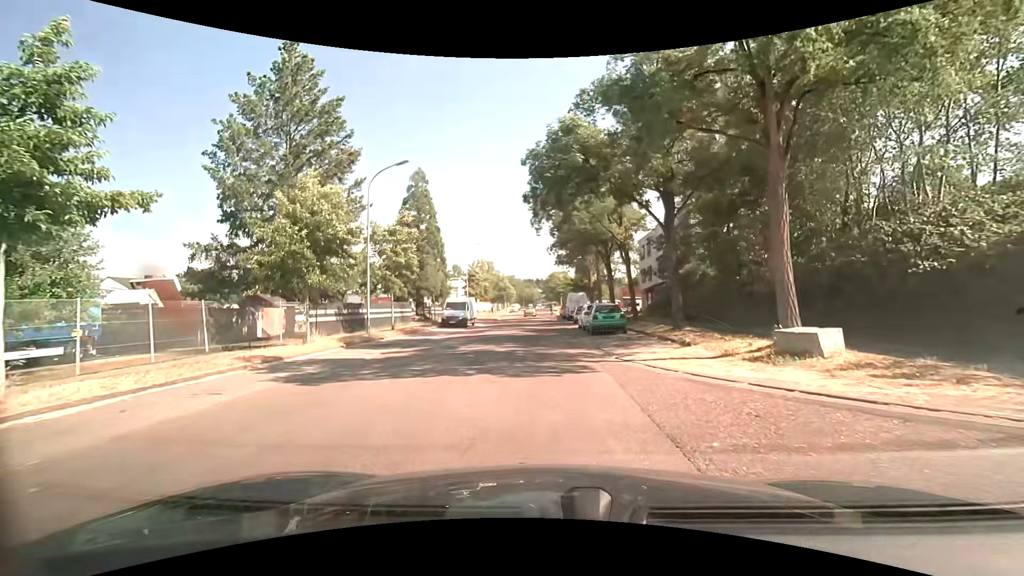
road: residential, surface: asphalt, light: Day
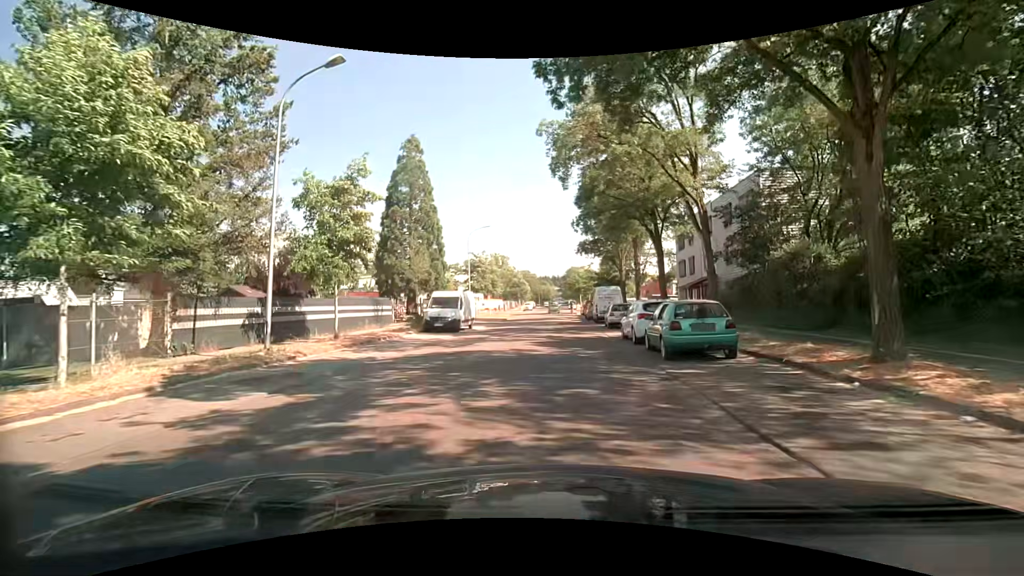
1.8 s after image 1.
(-0.4, +11.0) m; -3°
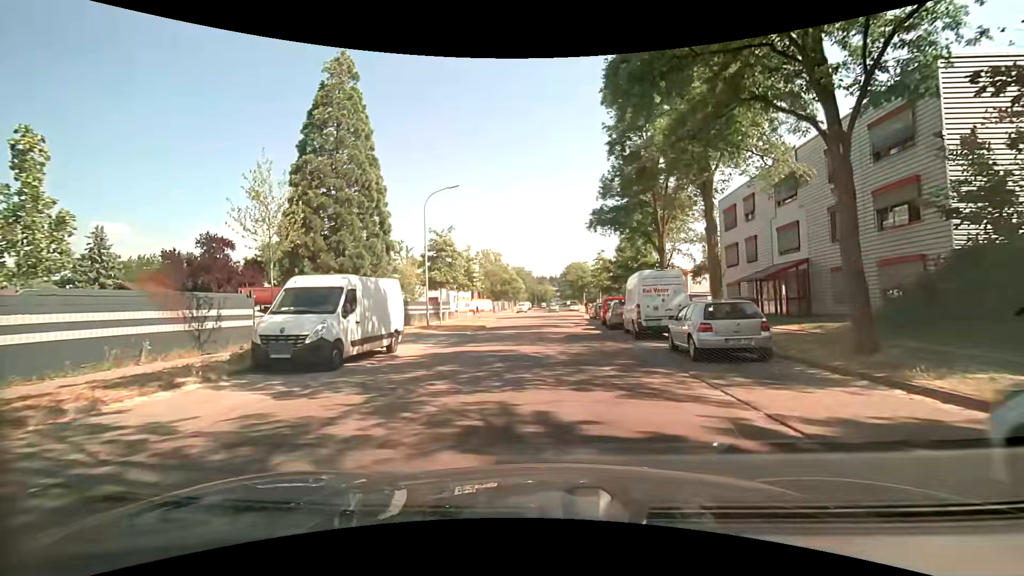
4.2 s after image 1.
(+0.2, +16.8) m; +2°
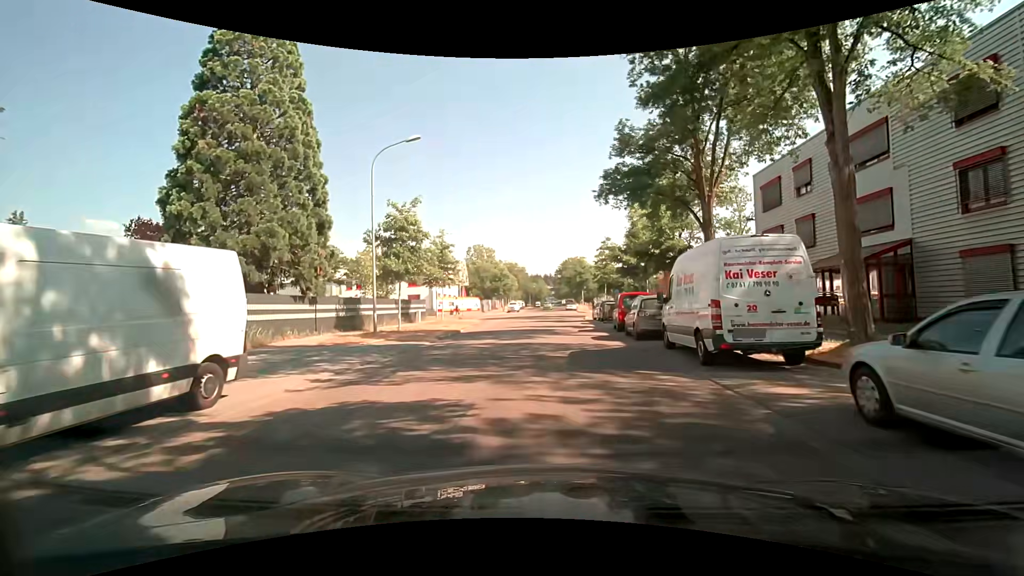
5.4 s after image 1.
(-0.1, +8.9) m; 0°
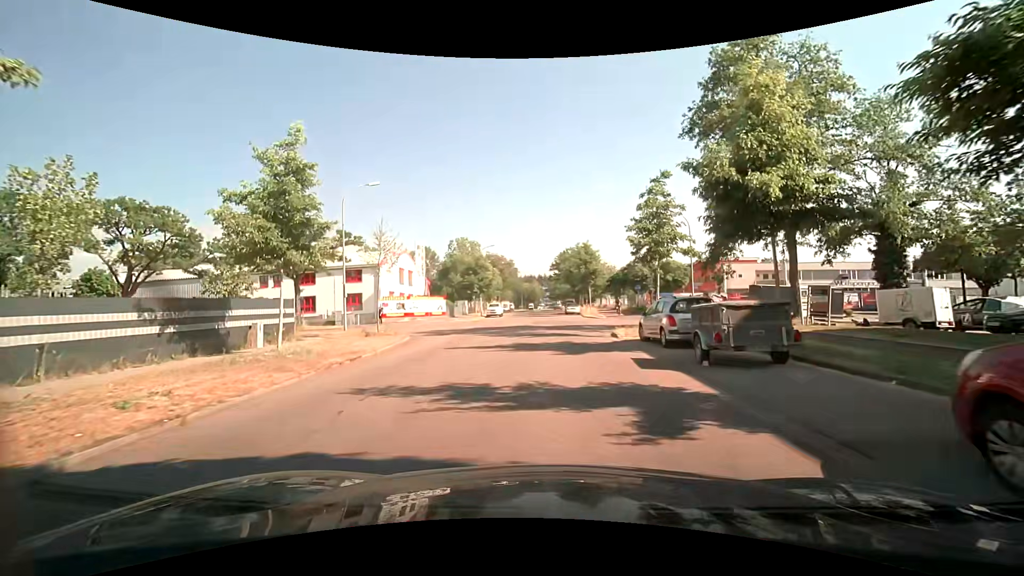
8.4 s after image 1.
(+0.3, +22.4) m; +1°
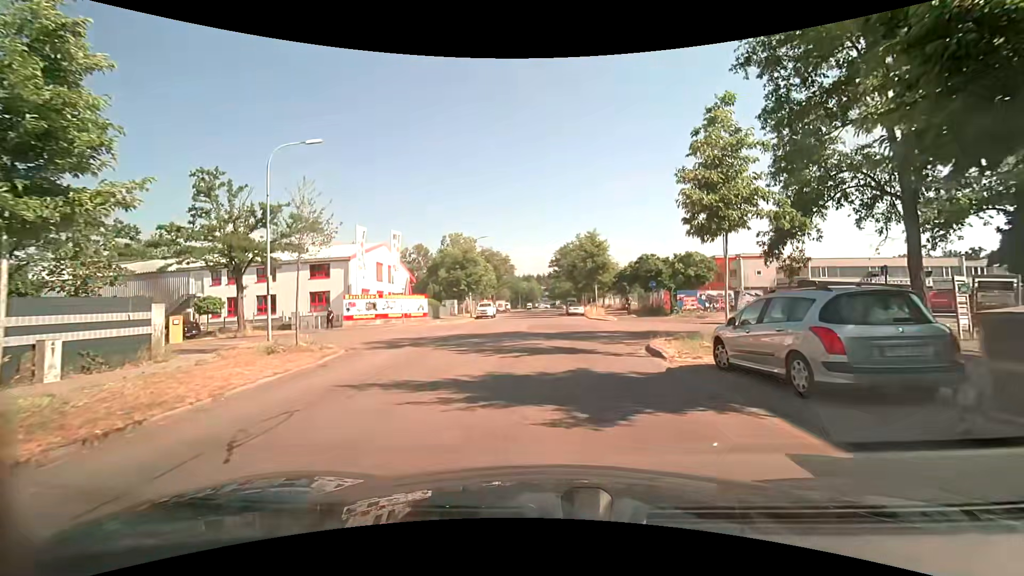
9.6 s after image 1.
(0.0, +8.0) m; +1°
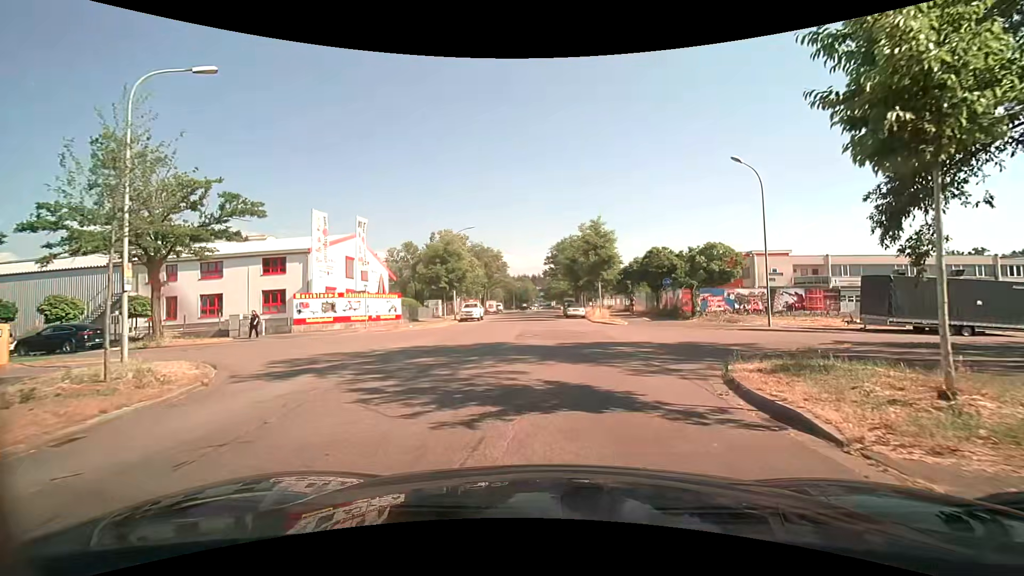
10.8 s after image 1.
(-0.1, +7.1) m; 0°
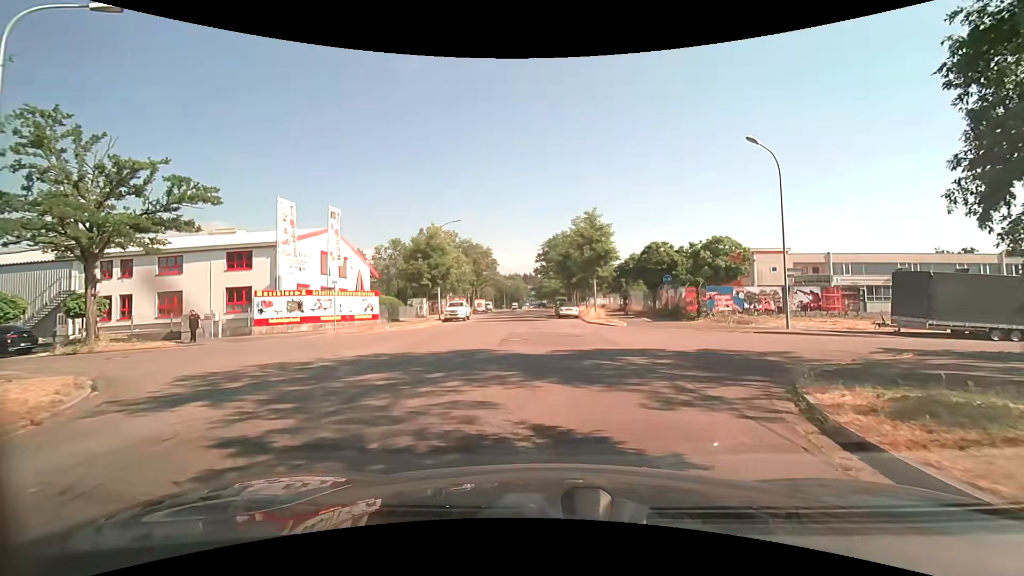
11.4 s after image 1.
(0.0, +3.2) m; -1°
(+1, +10) (+1, +20) (+1, +30) (0, +40) (+1, +50) (+1, +60) (+1, +70) (+2, +80) (+3, +90) (+4, +100) m
